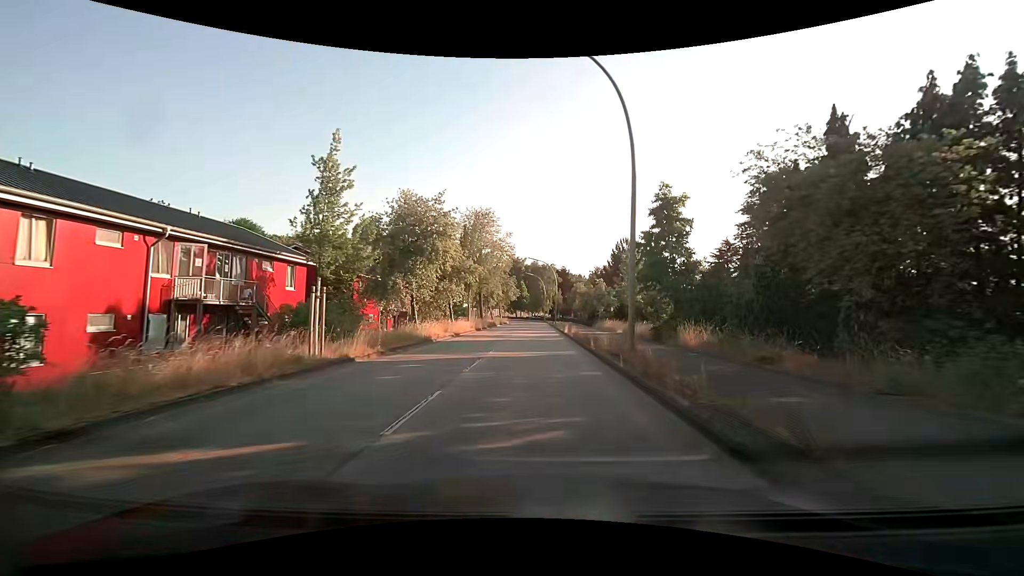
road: unclassified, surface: asphalt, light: Day
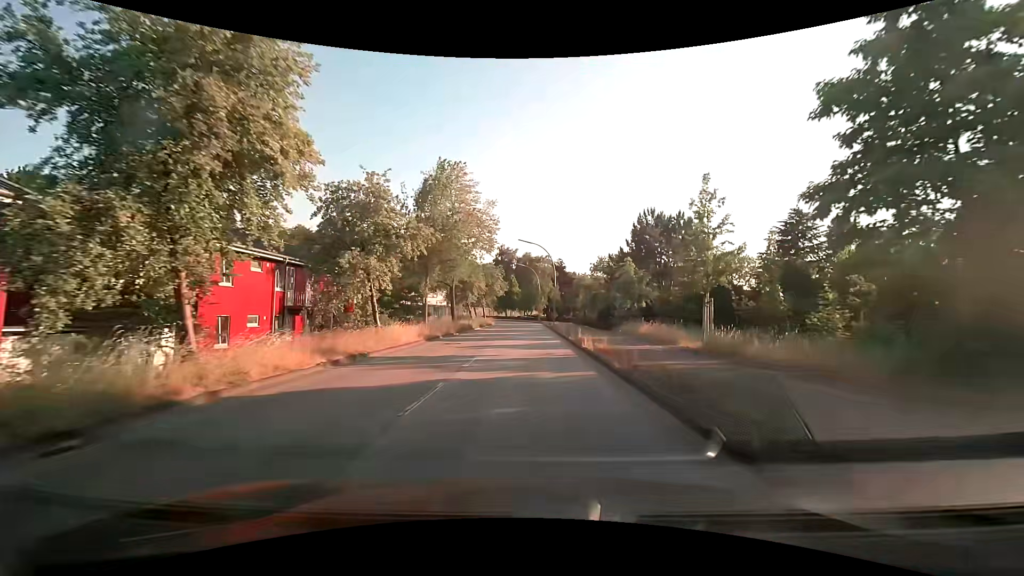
(+0.1, +17.5) m; +1°
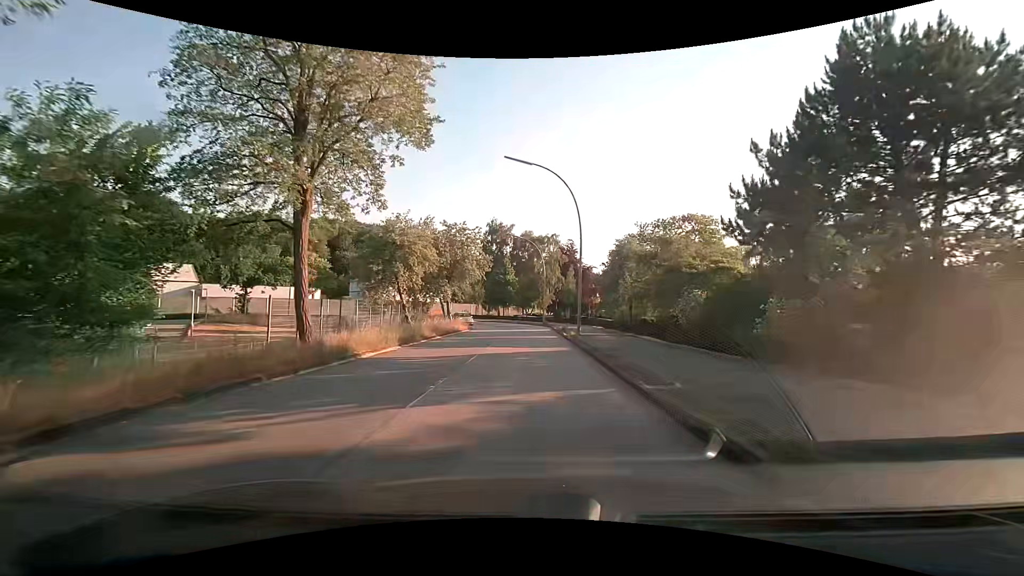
(+0.1, +30.3) m; 0°
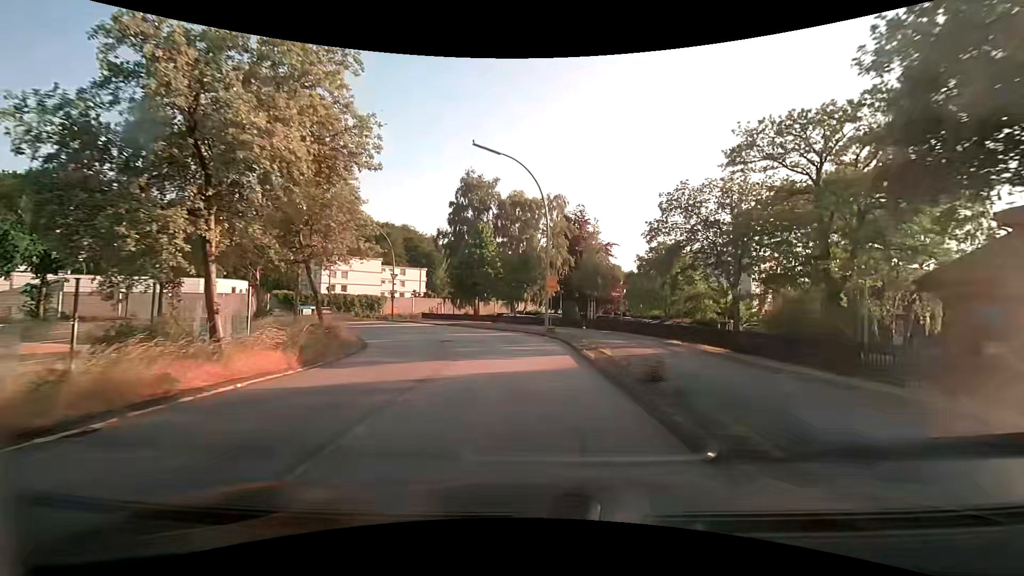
(+0.1, +28.9) m; +1°
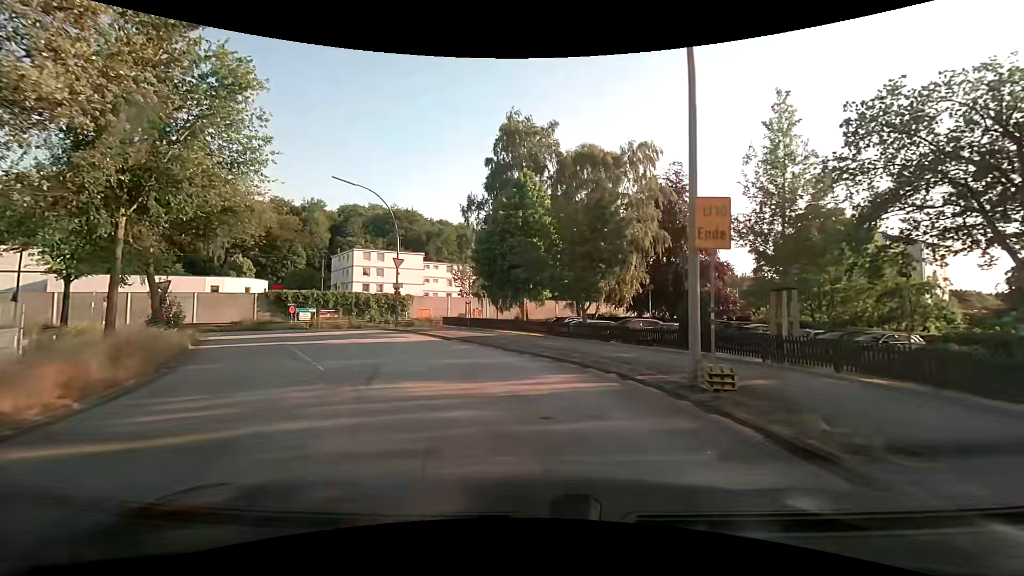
(-0.7, +18.2) m; -7°
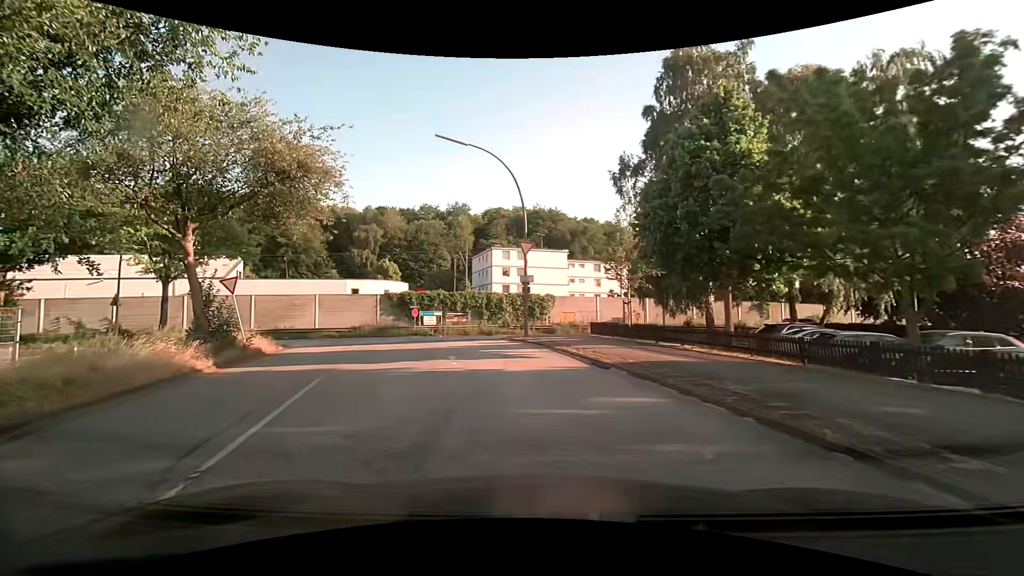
(-1.3, +10.1) m; -17°
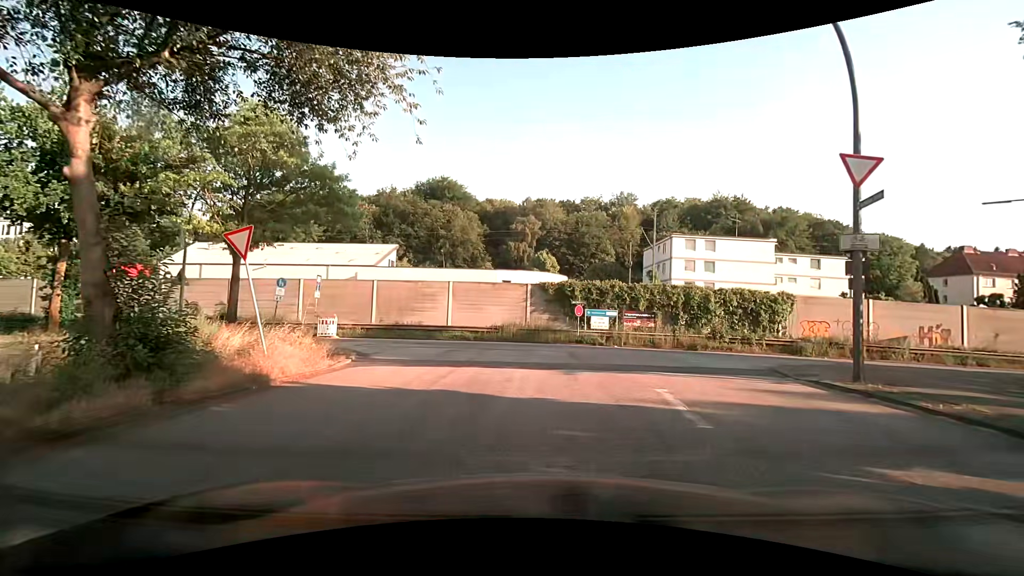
(-2.9, +12.4) m; -19°
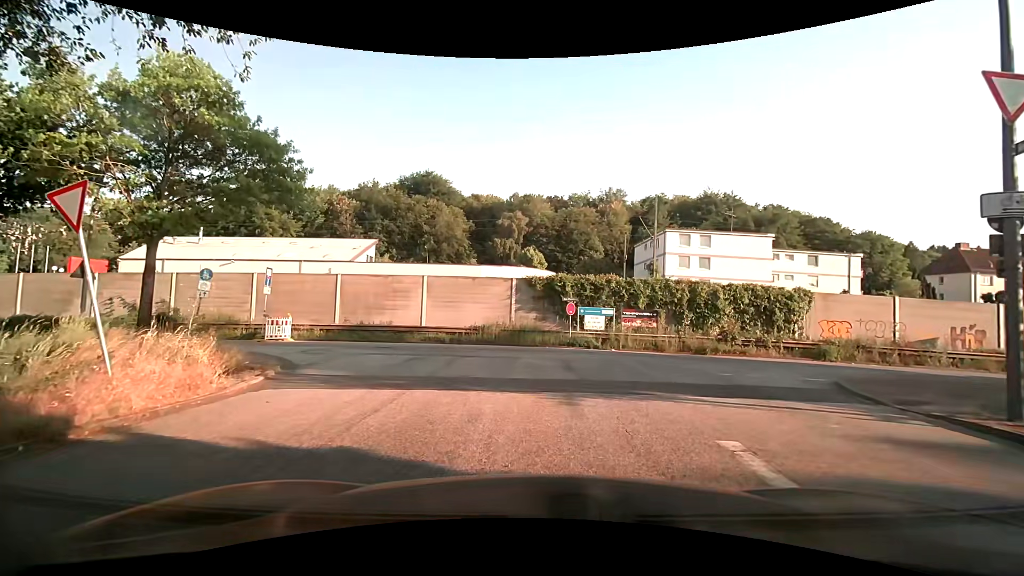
(+0.1, +3.7) m; +3°
